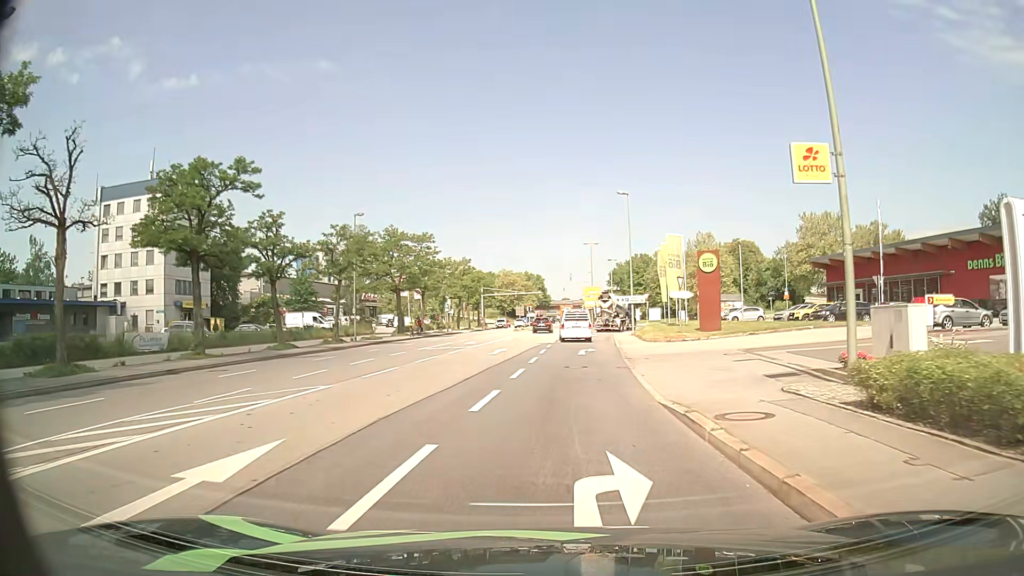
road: primary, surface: asphalt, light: Day
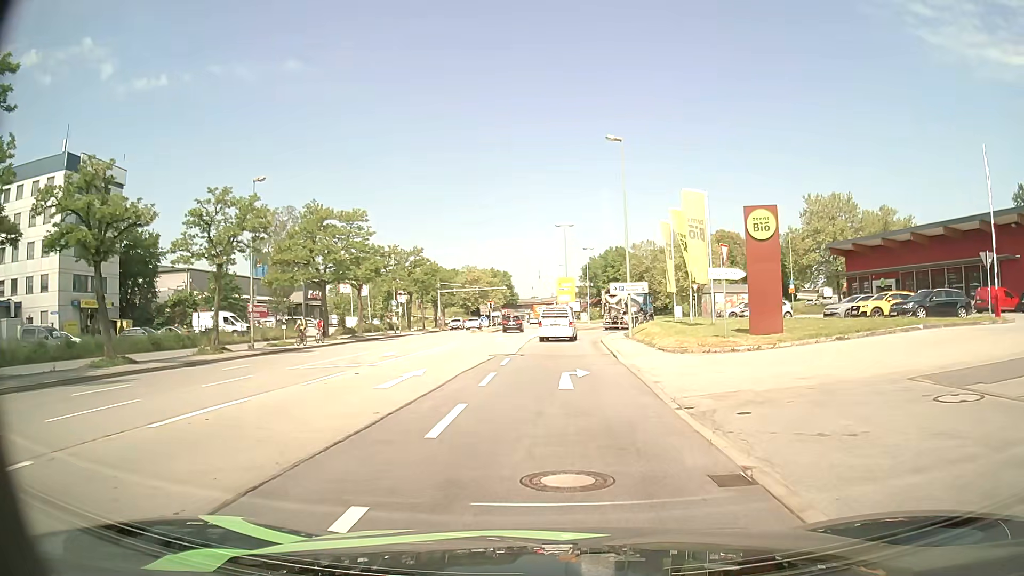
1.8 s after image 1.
(+0.2, +14.3) m; +2°
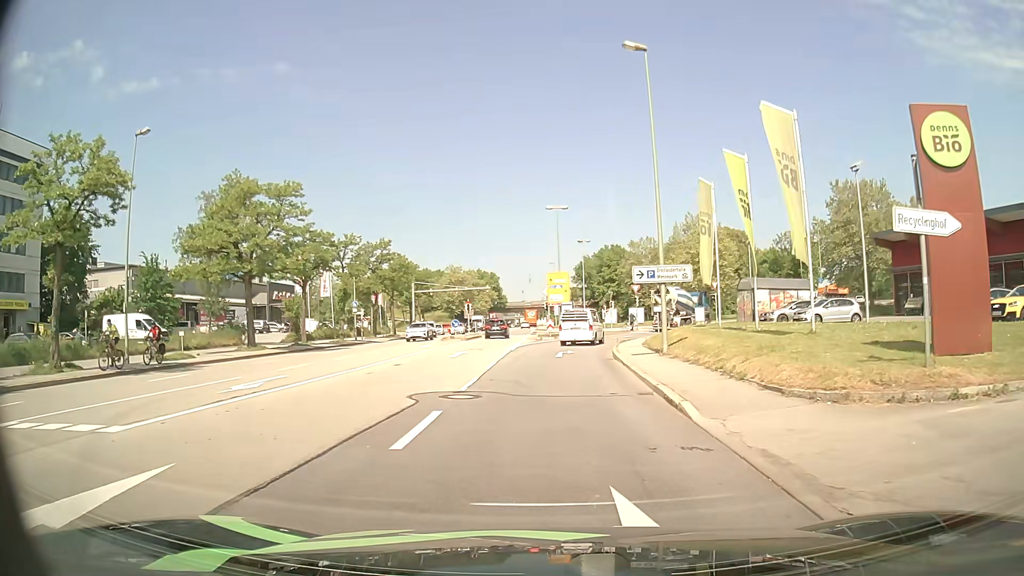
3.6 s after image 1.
(+0.2, +12.5) m; +1°
(0, +10) (0, +20) (0, +30) (+2, +40) (+5, +49) (+9, +58) (+15, +66) (+23, +73) (+30, +80) (+38, +86) m
